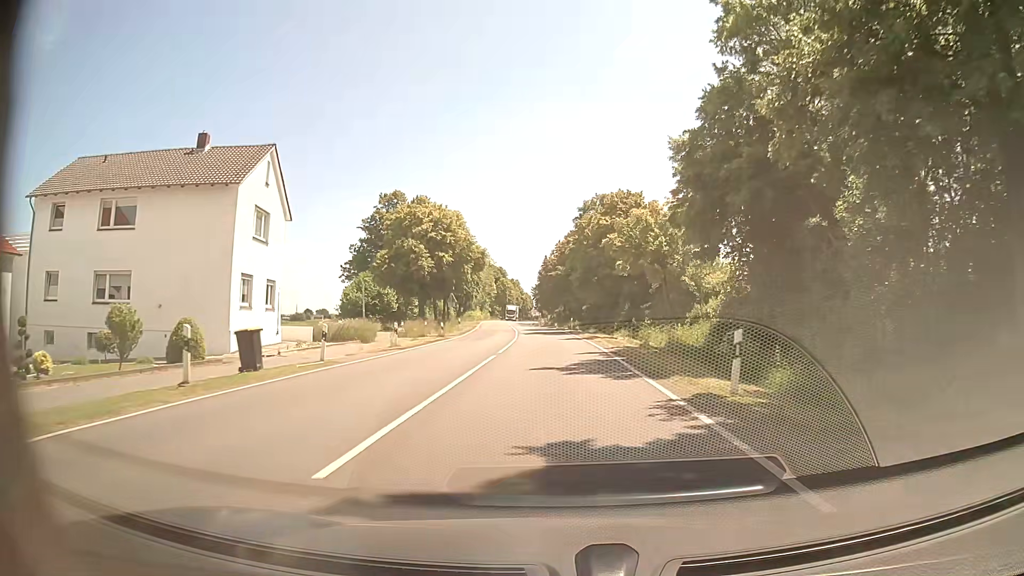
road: primary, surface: asphalt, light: Day
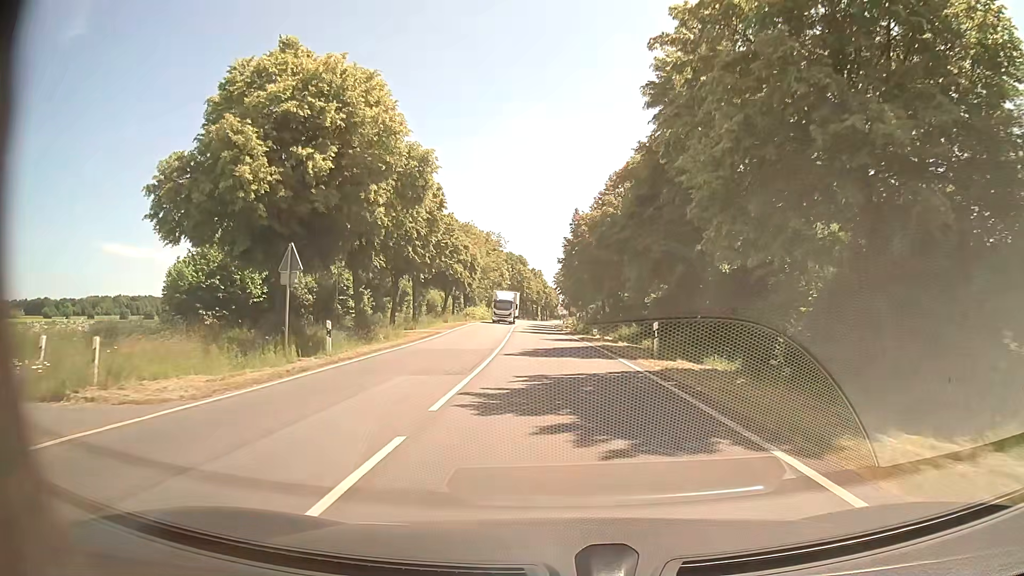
(-1.0, +38.1) m; -3°
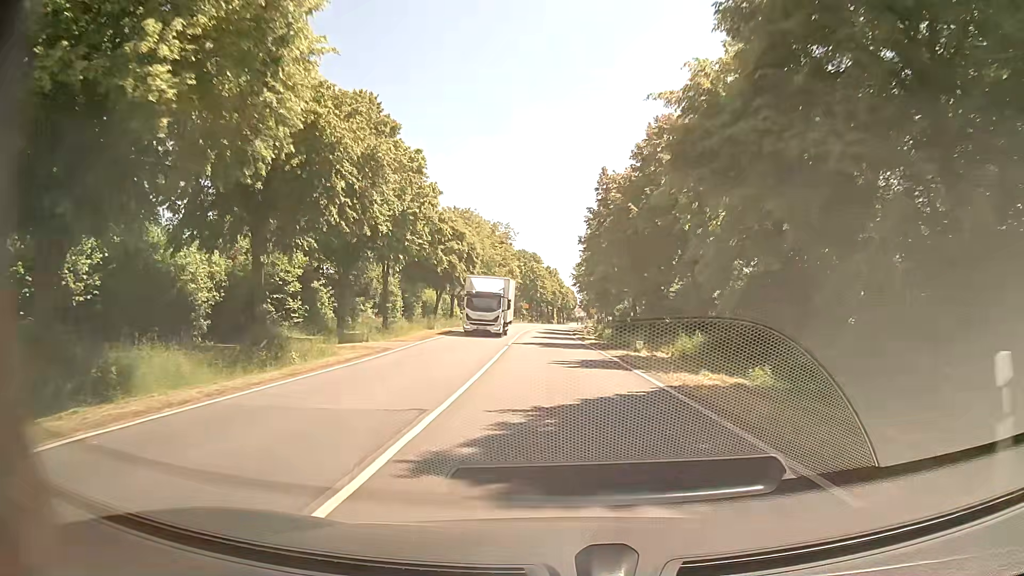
(-0.1, +15.3) m; -1°
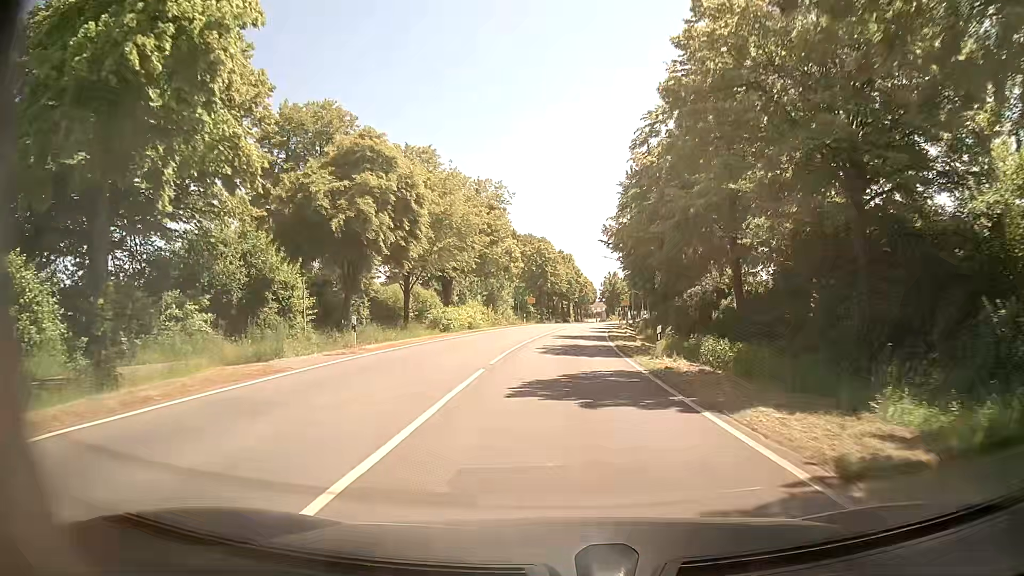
(-0.4, +30.6) m; -1°
(0, +10) (0, +20) (+1, +30) (+1, +40) (+2, +50) (+3, +60) (+4, +70) (+5, +80) (+7, +90) (+8, +99) m
